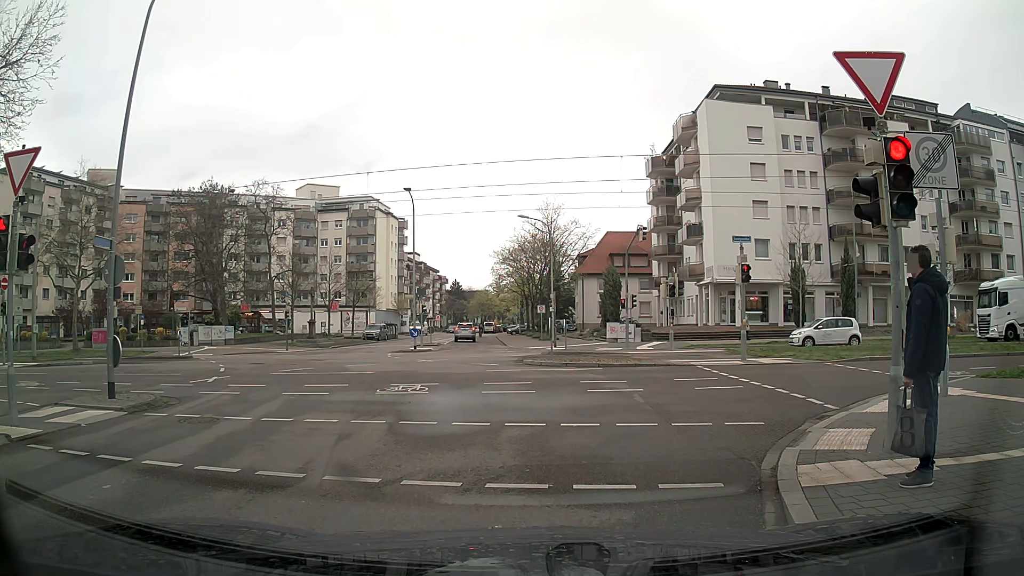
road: residential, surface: asphalt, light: Day
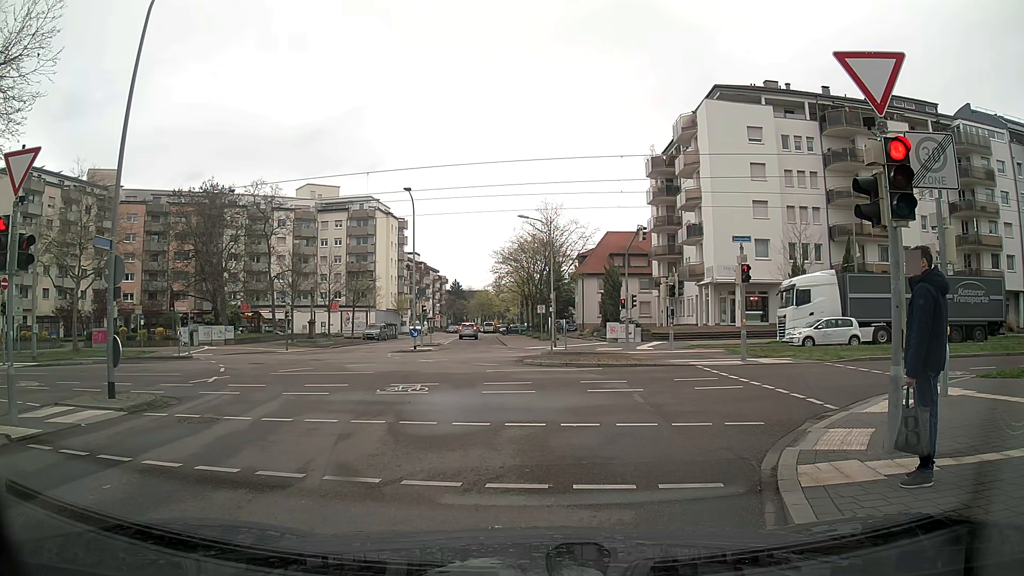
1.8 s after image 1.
(0.0, 0.0) m; 0°
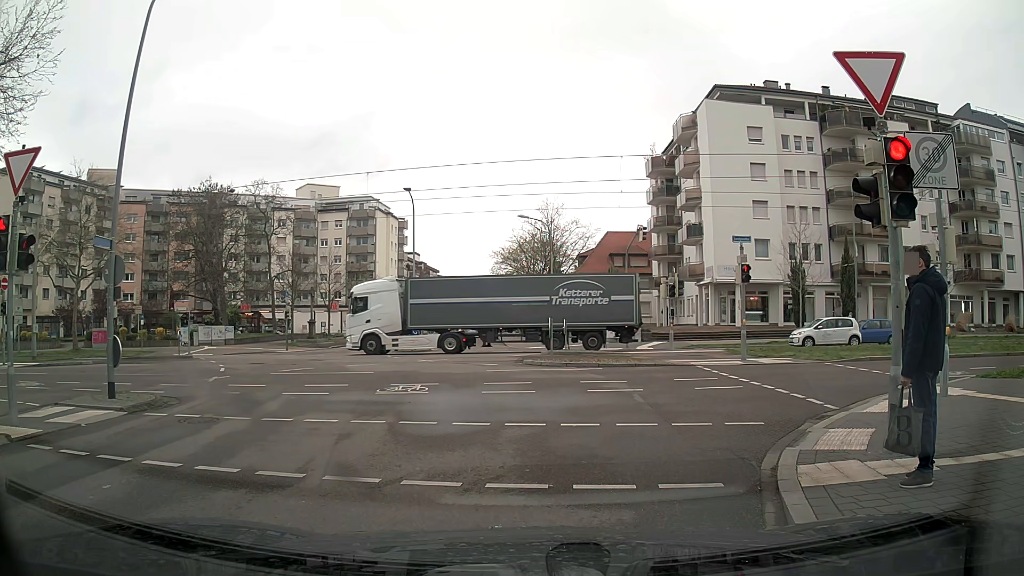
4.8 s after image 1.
(0.0, 0.0) m; 0°
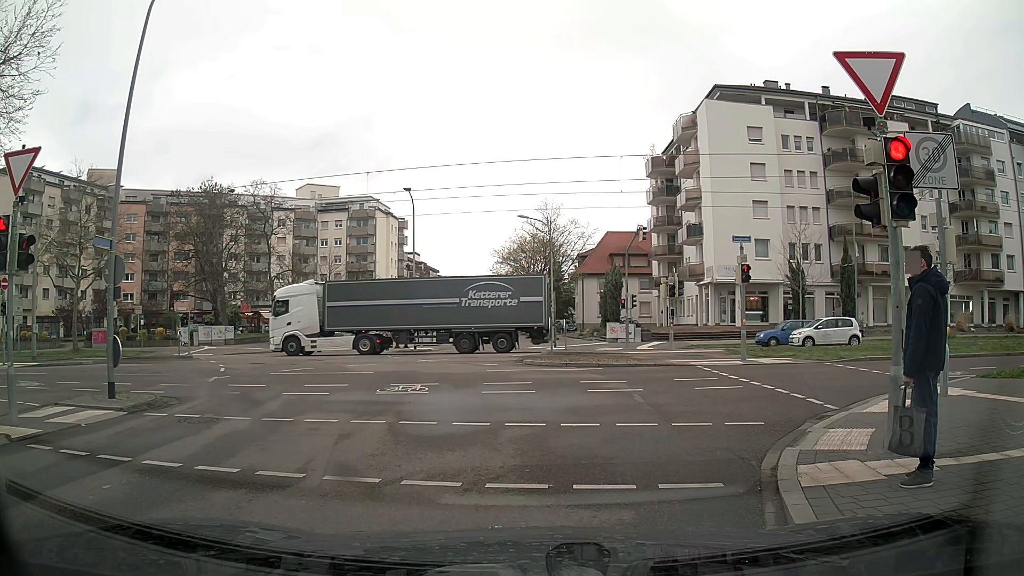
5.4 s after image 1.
(0.0, 0.0) m; 0°
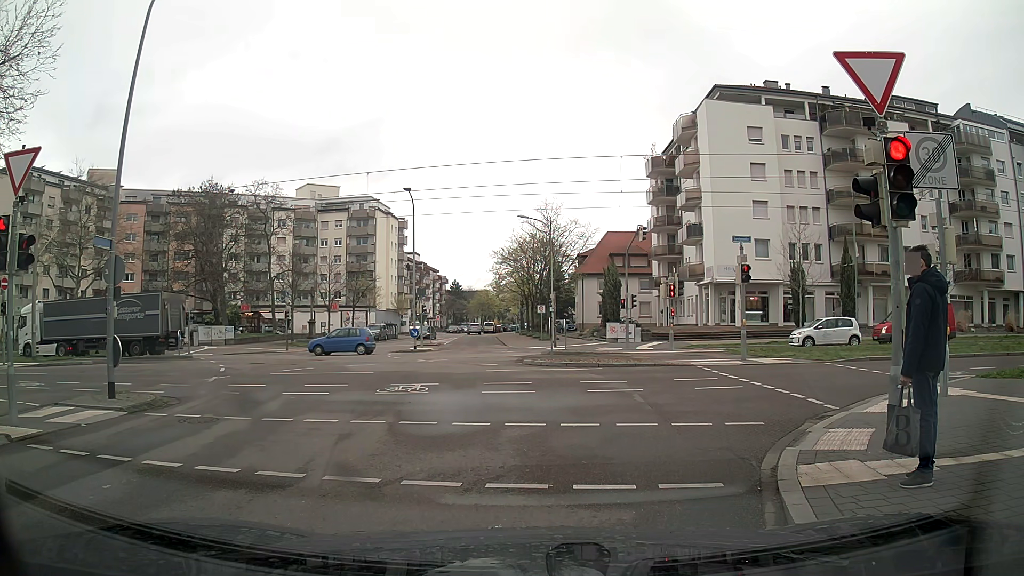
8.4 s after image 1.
(0.0, 0.0) m; 0°
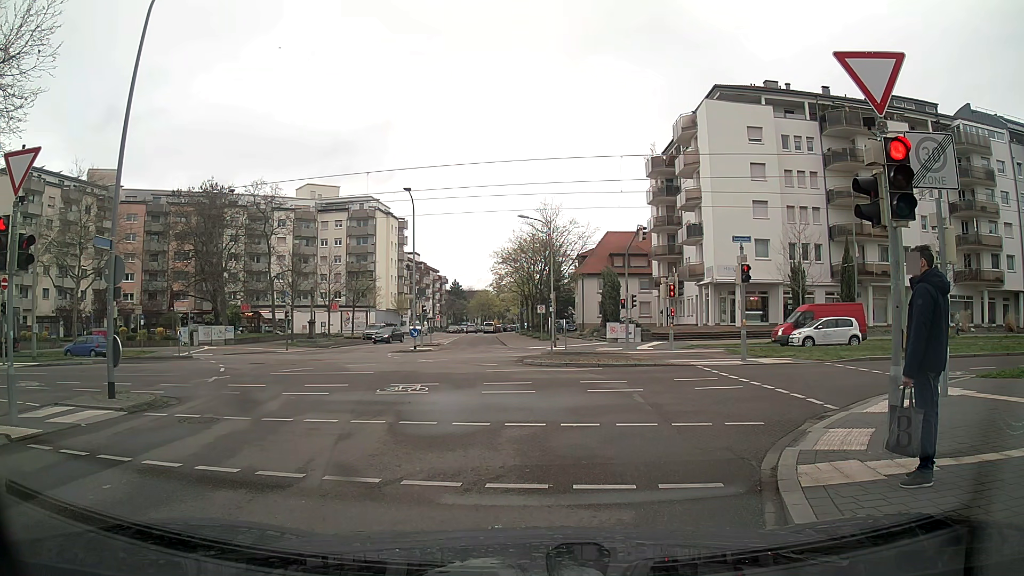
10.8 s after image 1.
(0.0, 0.0) m; 0°
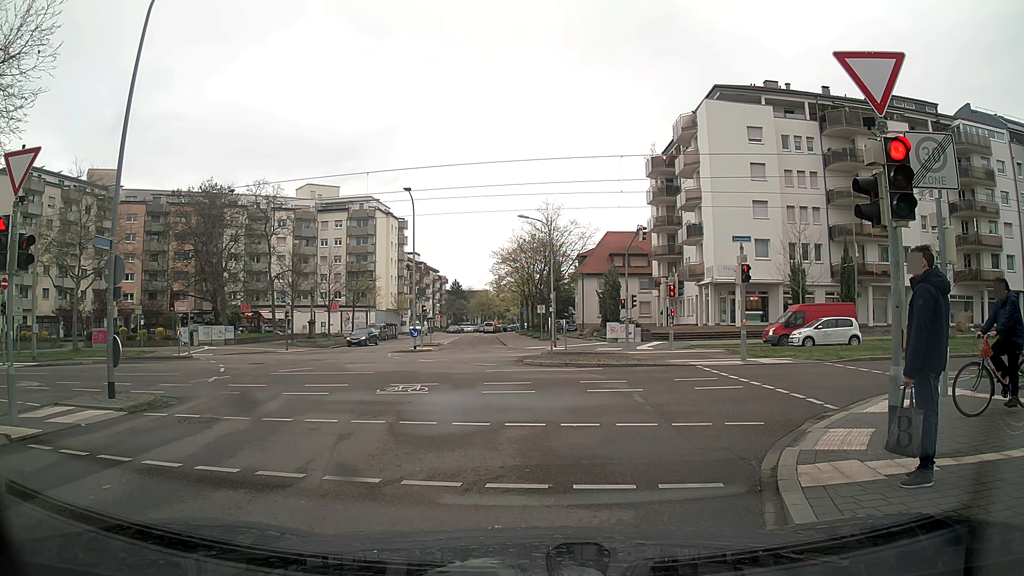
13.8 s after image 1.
(0.0, 0.0) m; 0°
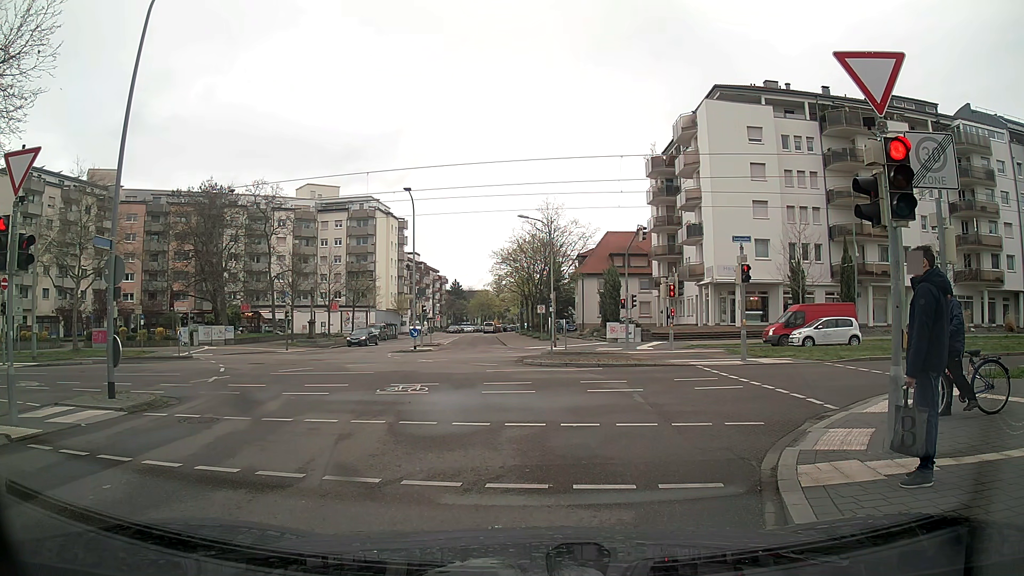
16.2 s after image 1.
(0.0, 0.0) m; 0°
(0, +10) (+7, +17) (+17, +18) (+27, +19) (+37, +19) (+47, +19) (+57, +19) (+67, +19) (+77, +19) (+87, +19) m
